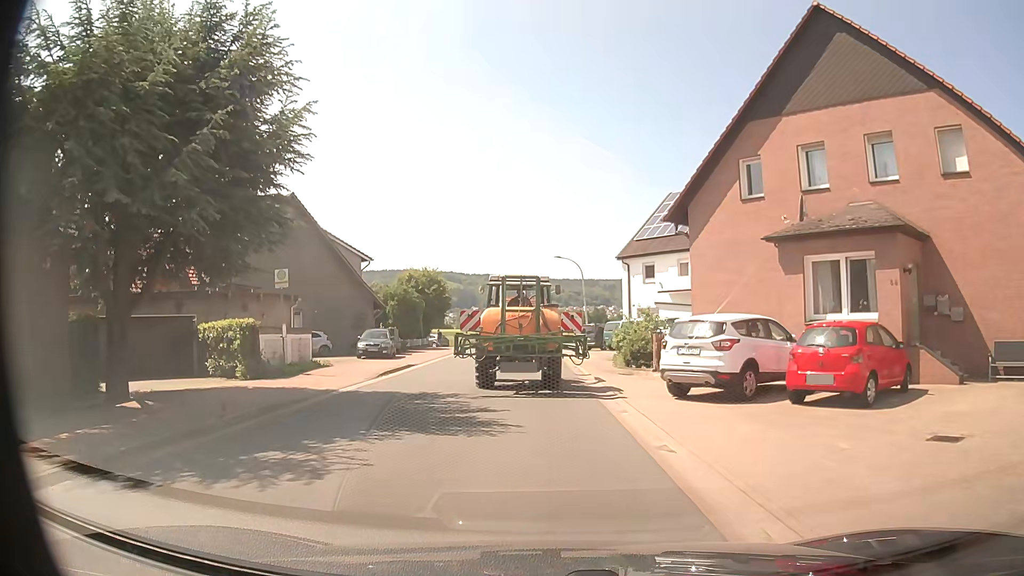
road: tertiary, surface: asphalt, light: Day
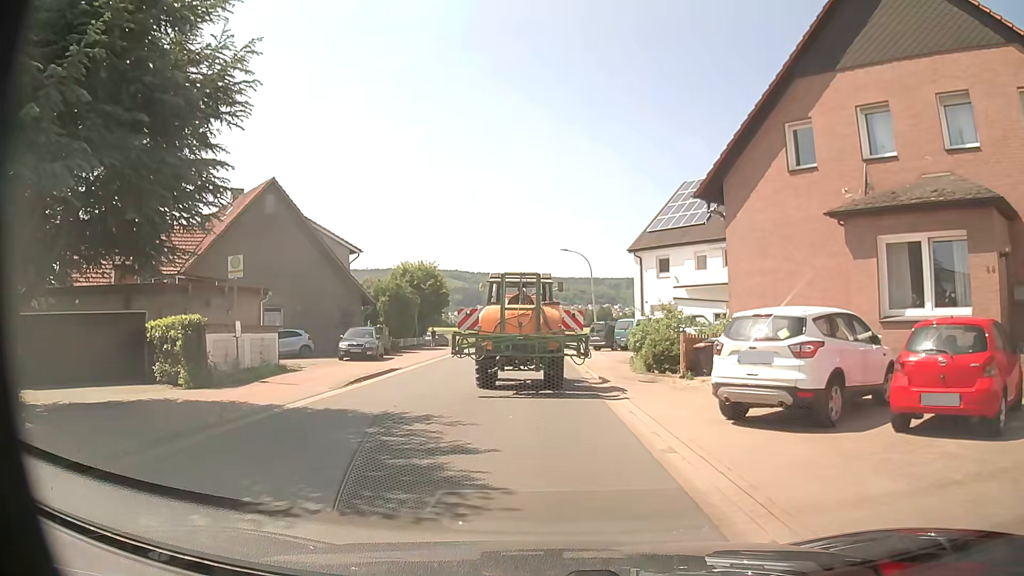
(0.0, +3.7) m; 0°
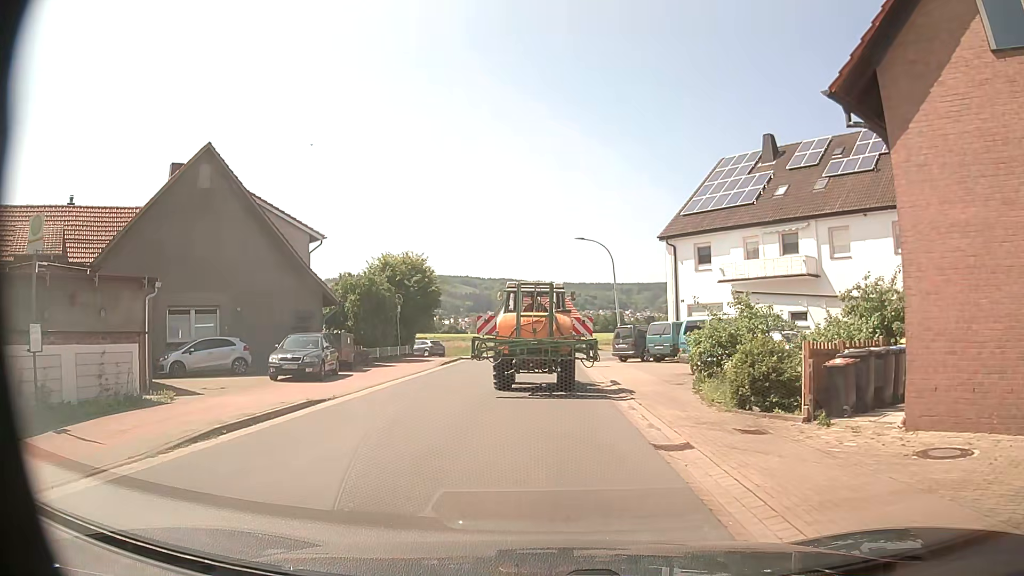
(-0.1, +8.7) m; -1°
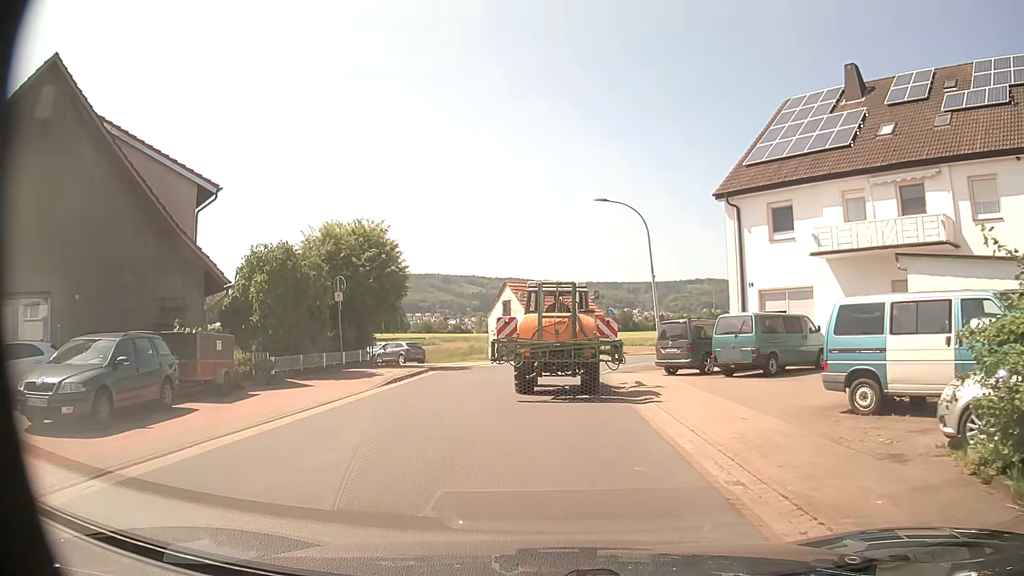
(0.0, +11.9) m; 0°
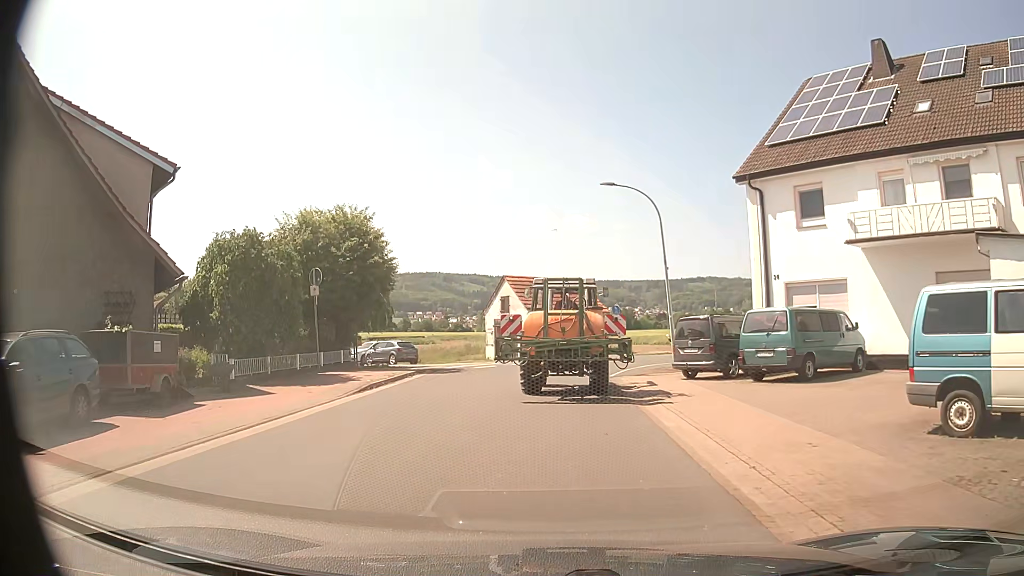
(0.0, +2.9) m; 0°
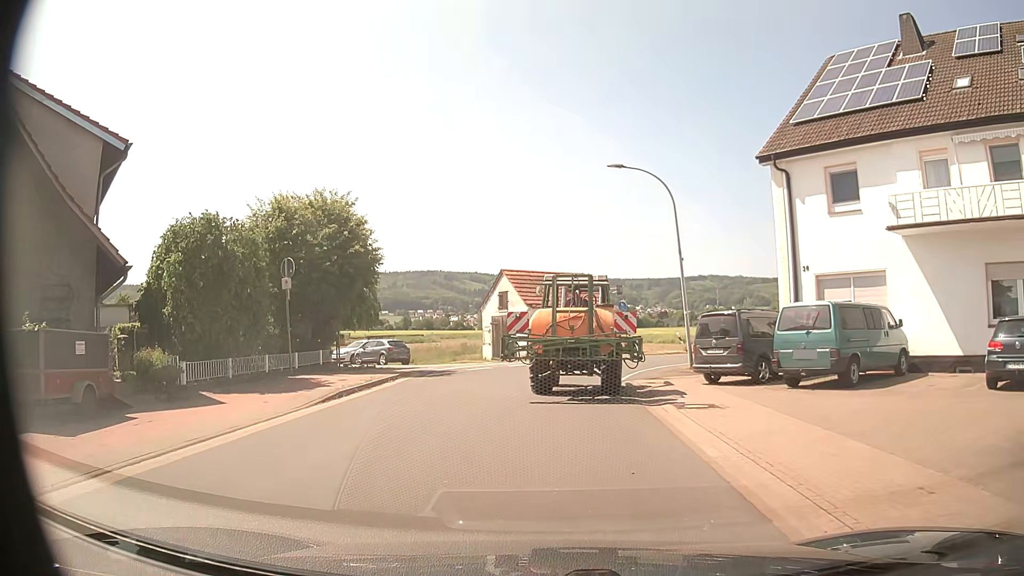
(0.0, +2.6) m; 0°
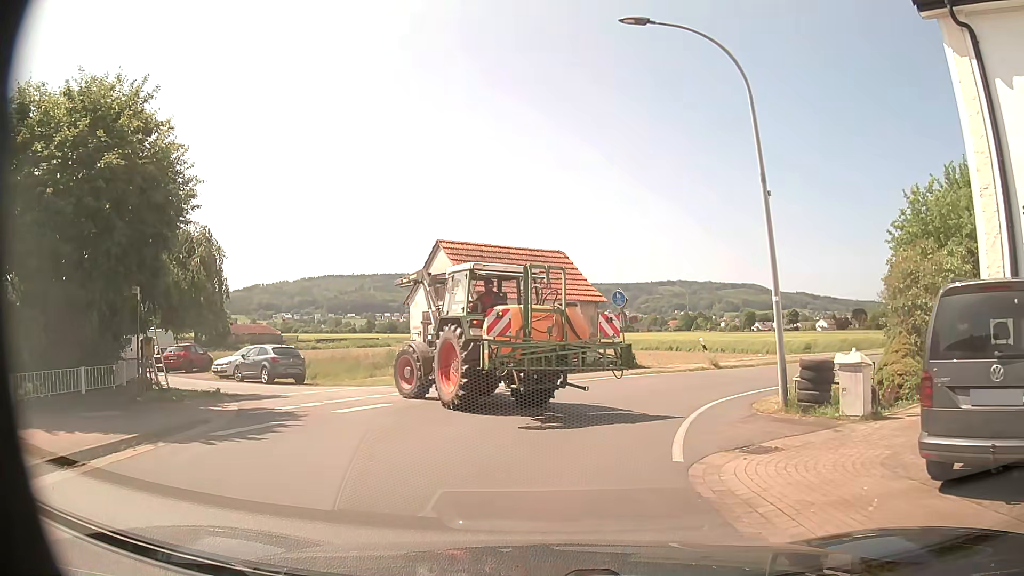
(+0.2, +12.2) m; +2°
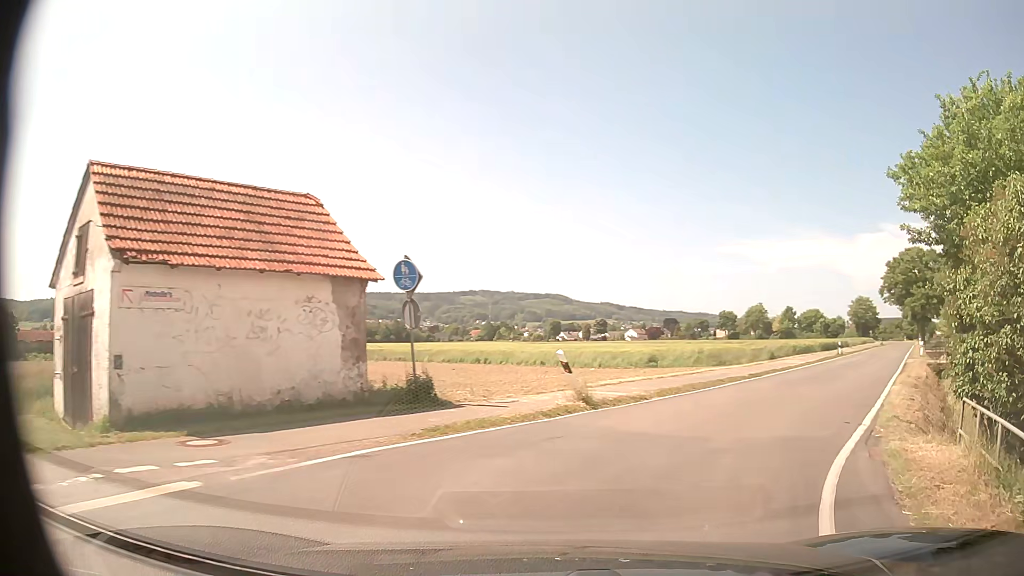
(+1.1, +11.9) m; +17°
(+2, +10) (+7, +18) (+13, +27) (+18, +35) (+23, +44) (+28, +52) (+34, +61) (+39, +69) (+44, +78) (+50, +86) m
